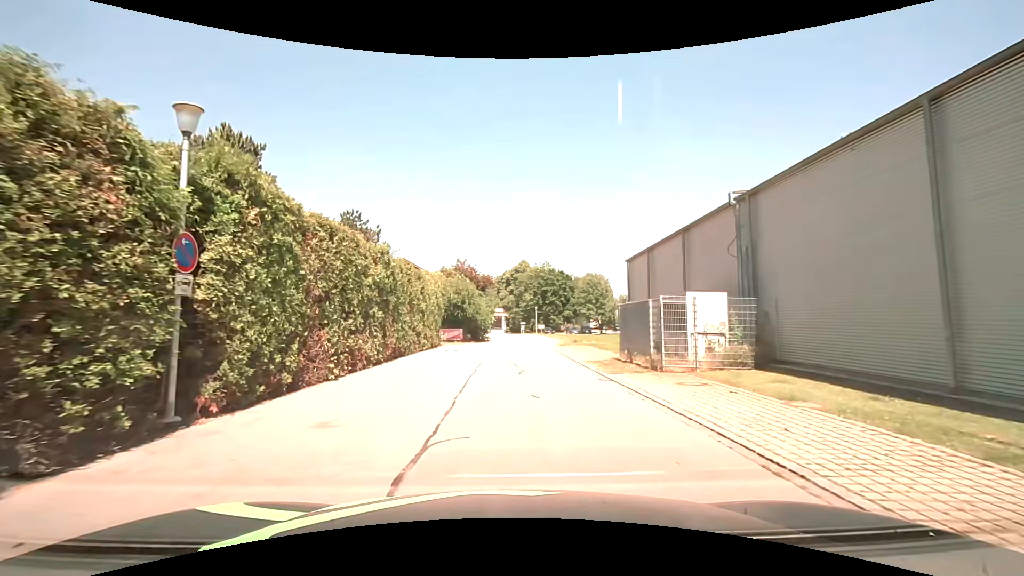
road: service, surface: asphalt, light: Day
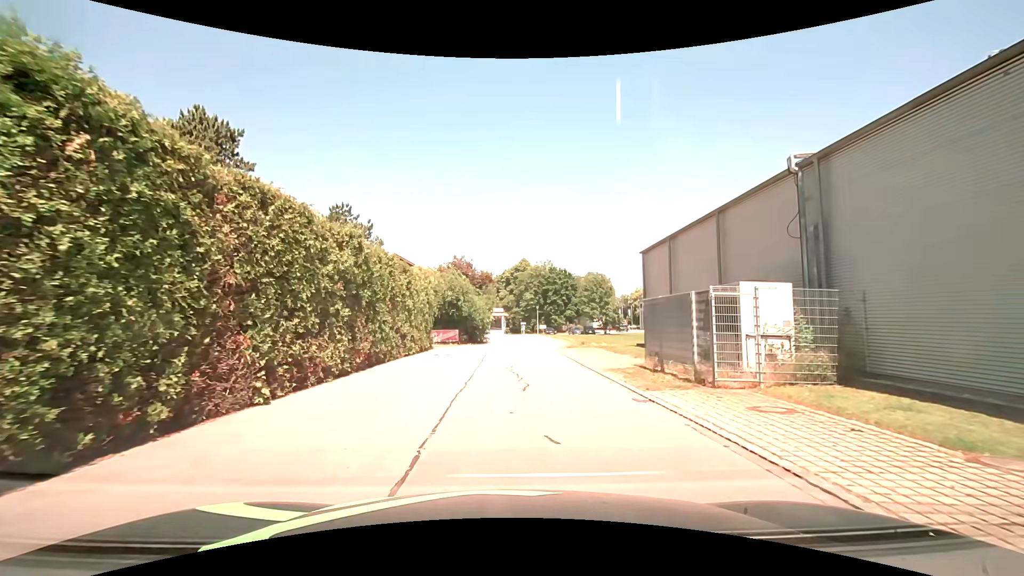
(0.0, +3.6) m; 0°
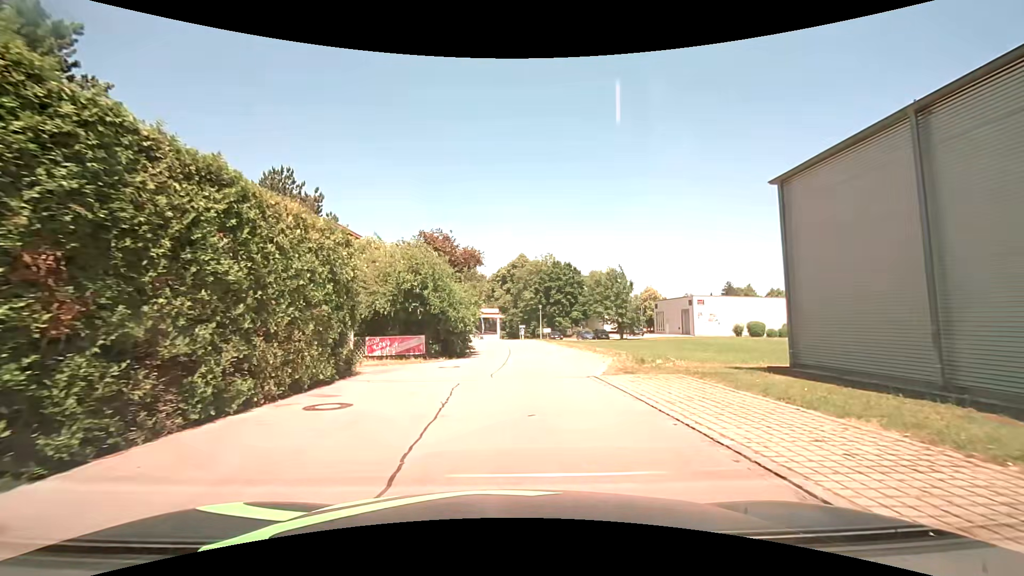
(0.0, +14.8) m; 0°
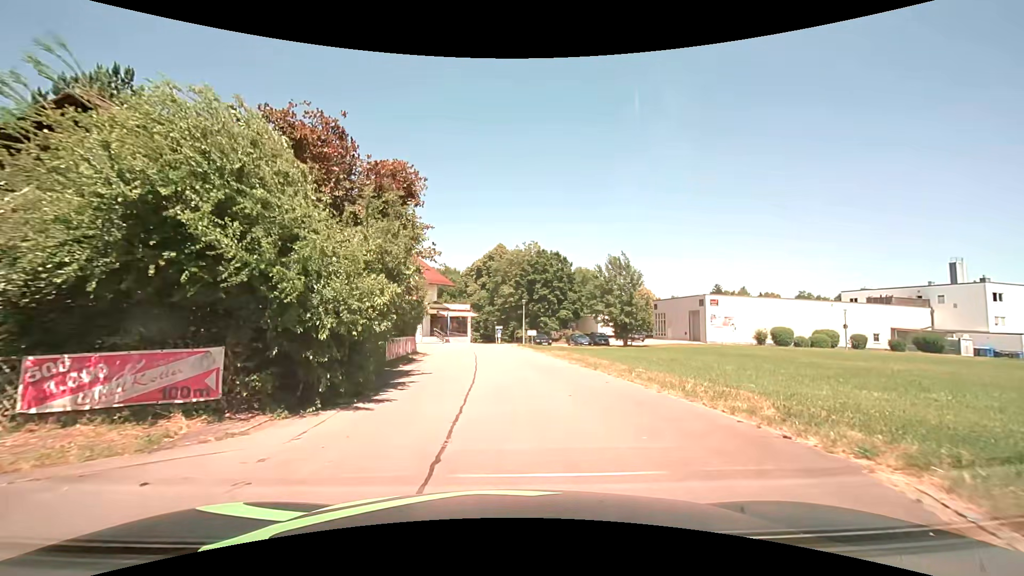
(+0.3, +15.8) m; +2°
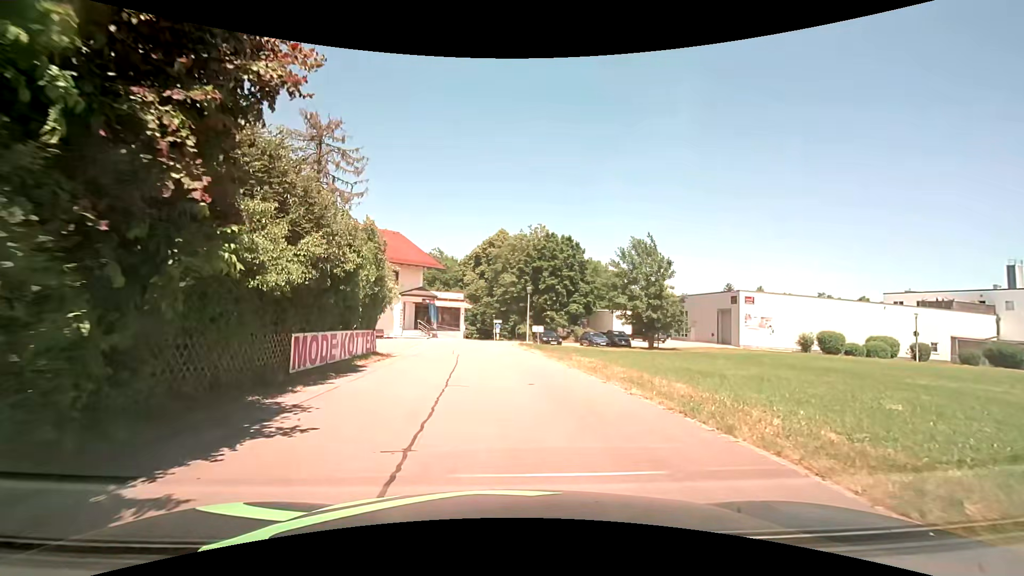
(+0.1, +10.2) m; +1°
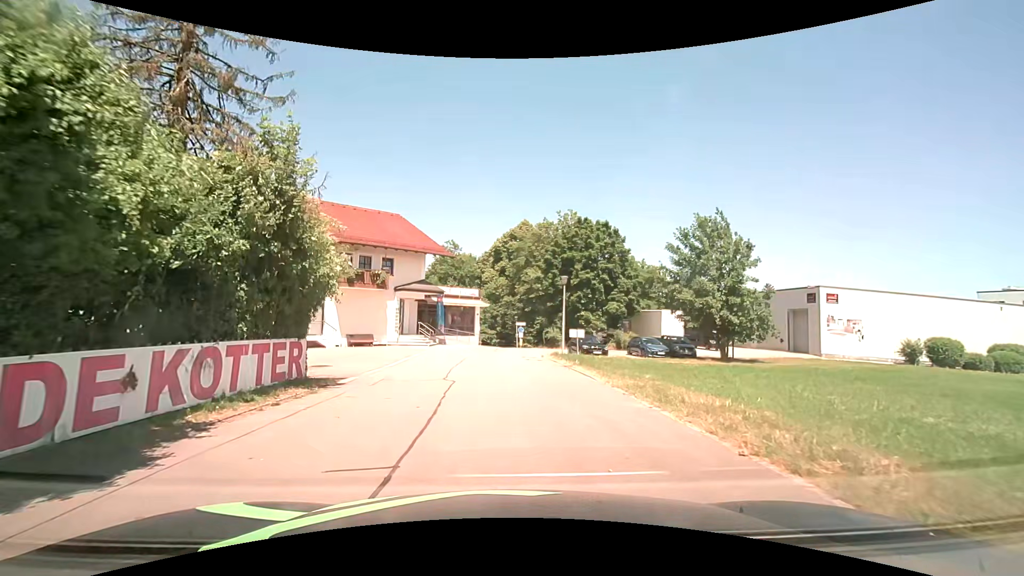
(-0.3, +10.7) m; -3°
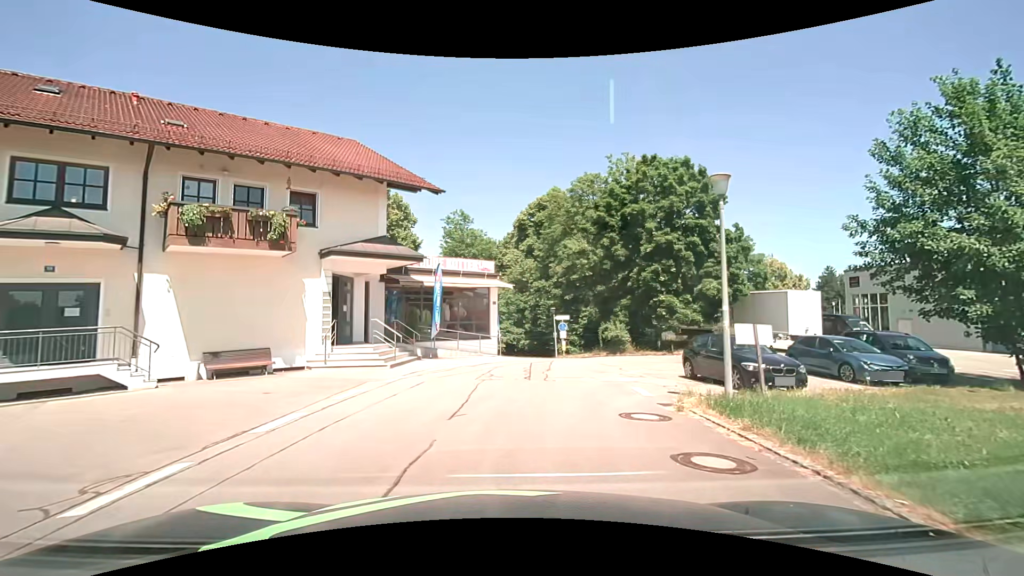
(-0.5, +18.1) m; -3°
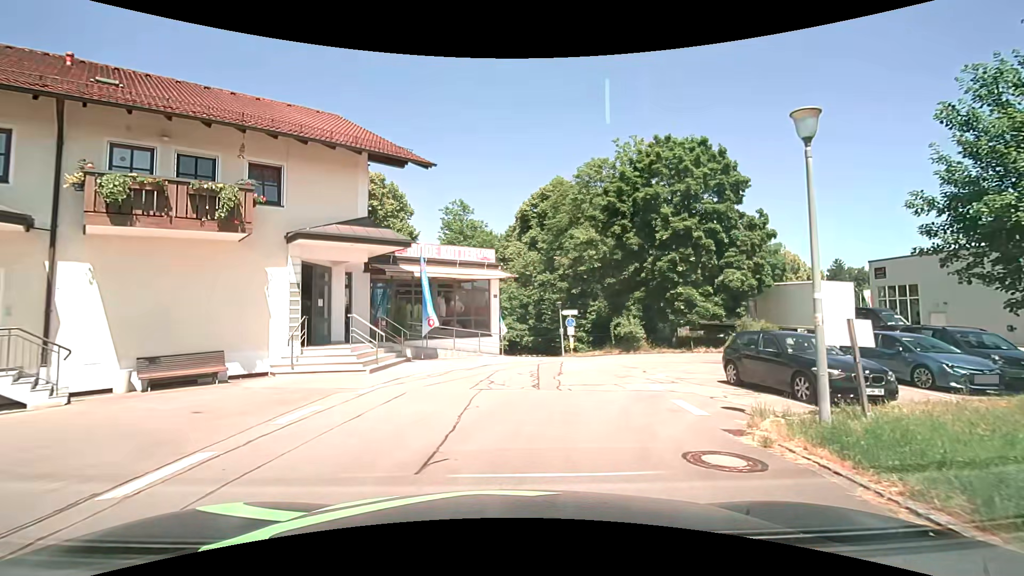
(0.0, +2.8) m; 0°
(0, +10) (+4, +19) (+12, +24) (+22, +24) (+32, +21) (+41, +19) (+51, +16) (+61, +14) (+70, +11) (+80, +9) m
